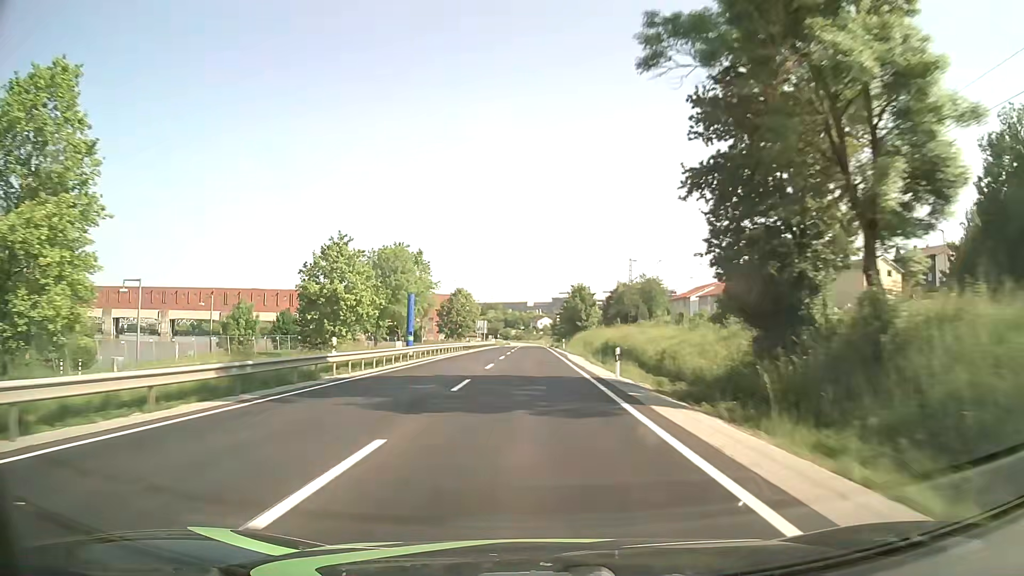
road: primary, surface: asphalt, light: Day
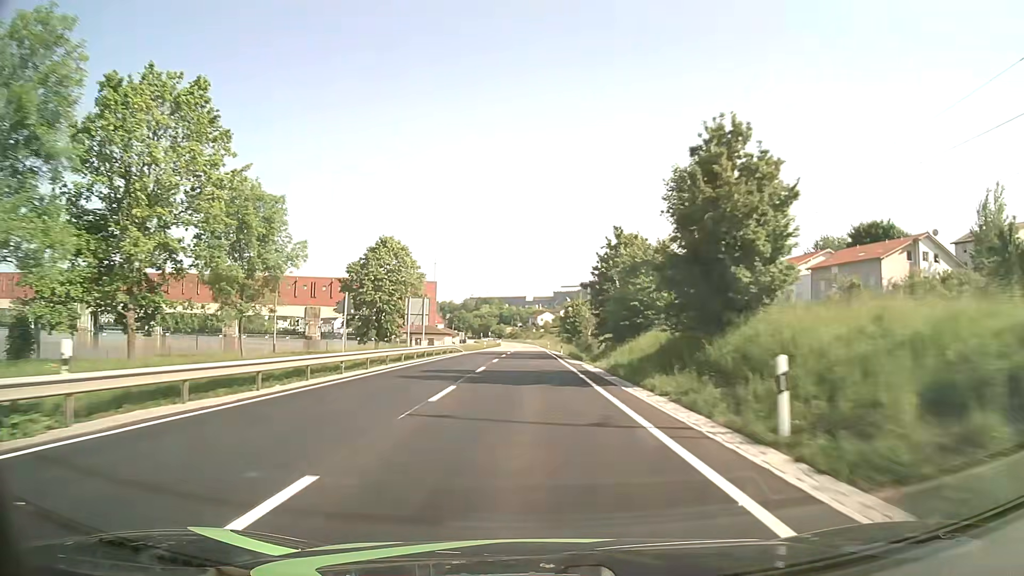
(-0.2, +62.9) m; 0°
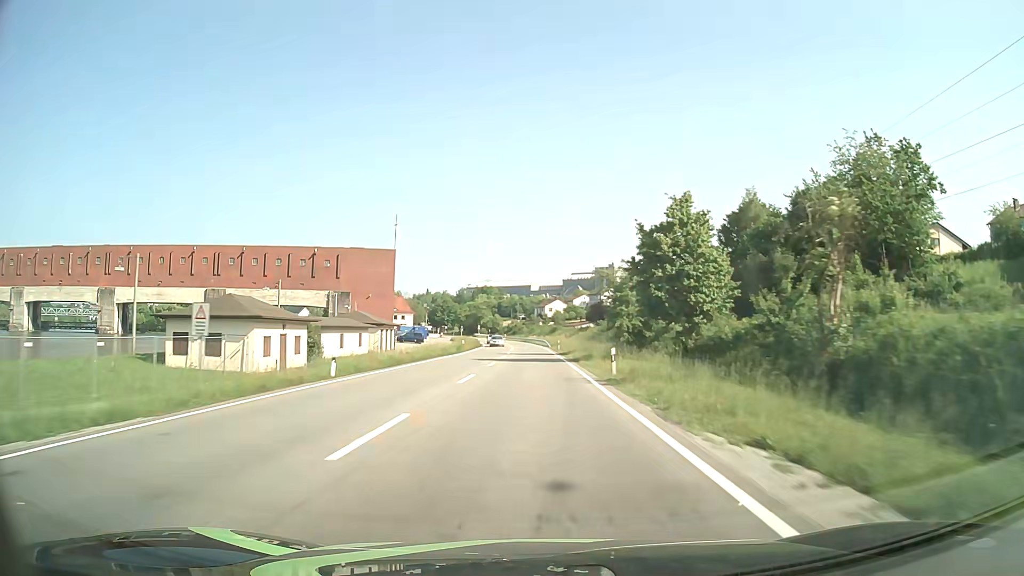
(-0.4, +79.1) m; 0°
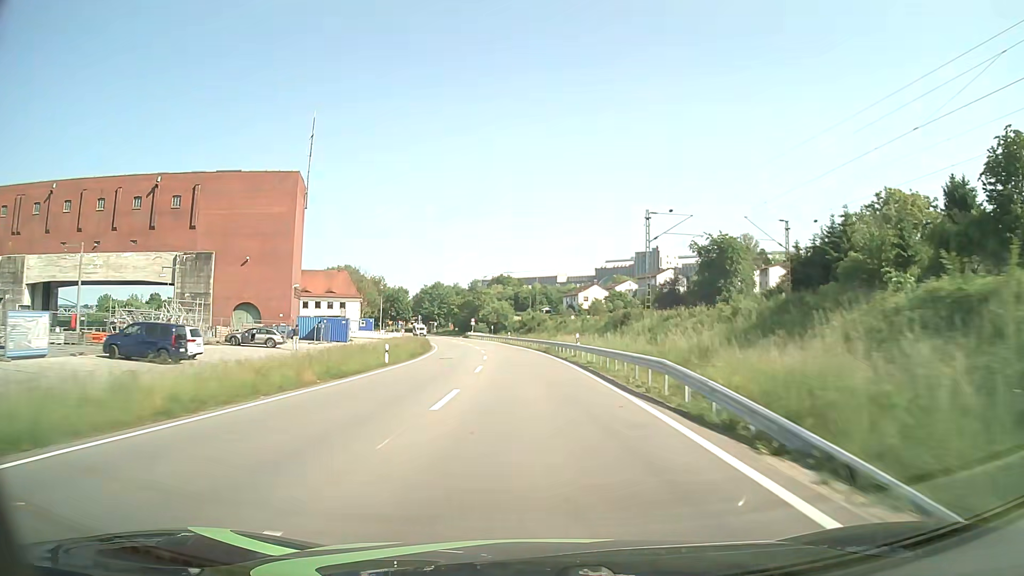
(-1.1, +79.2) m; -2°
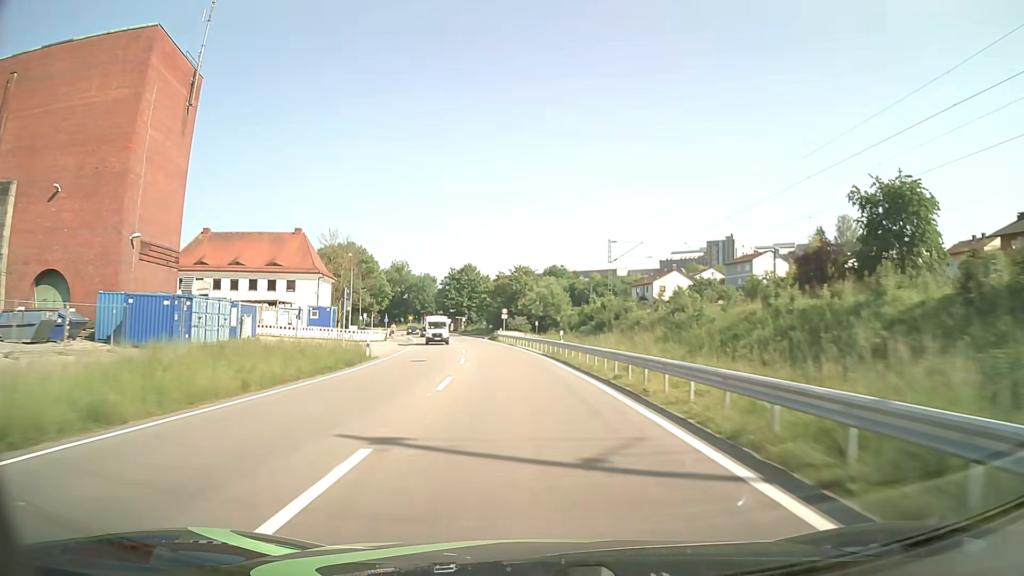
(-1.6, +44.6) m; -4°
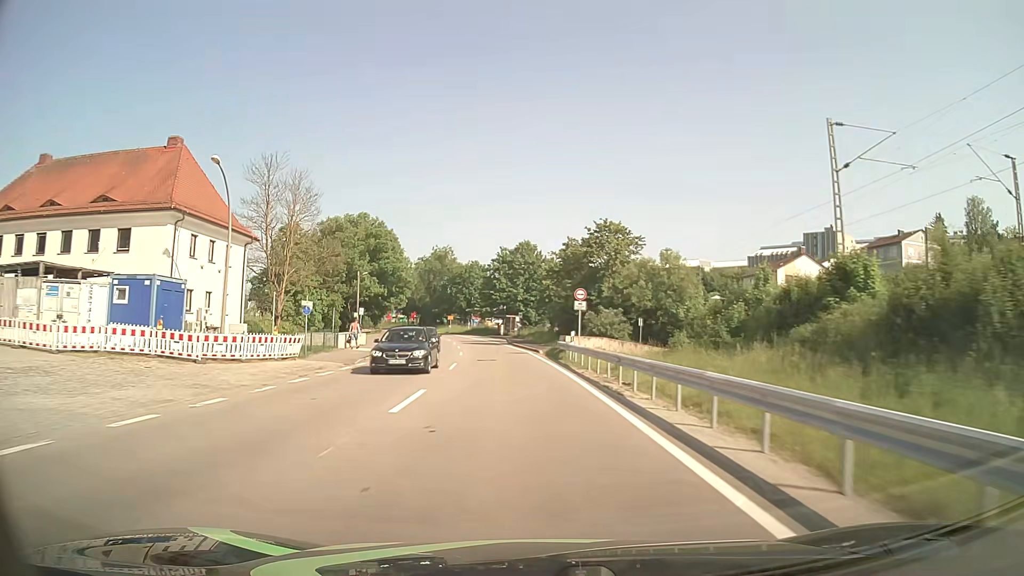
(-2.1, +40.0) m; -6°
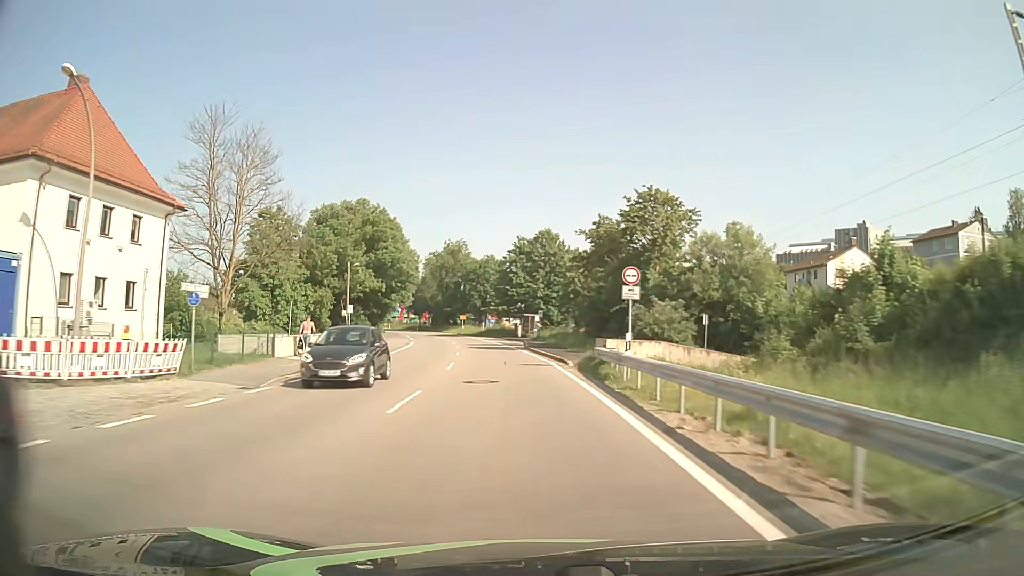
(-0.2, +12.2) m; -2°
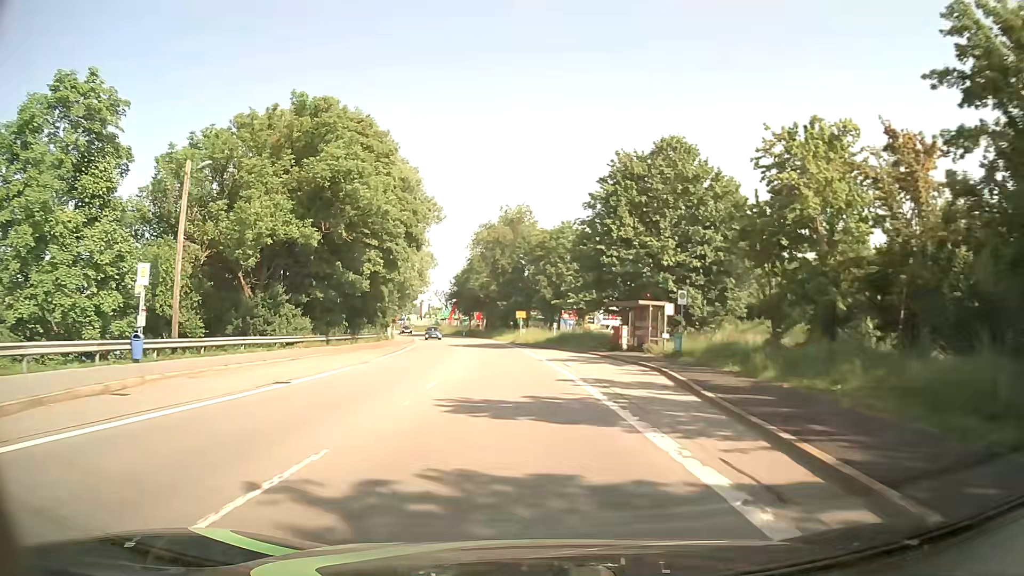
(-2.5, +43.0) m; -7°
(0, +10) (0, +20) (-1, +30) (-2, +40) (-3, +50) (-4, +60) (-6, +70) (-8, +79) (-10, +89) (-12, +99) m
